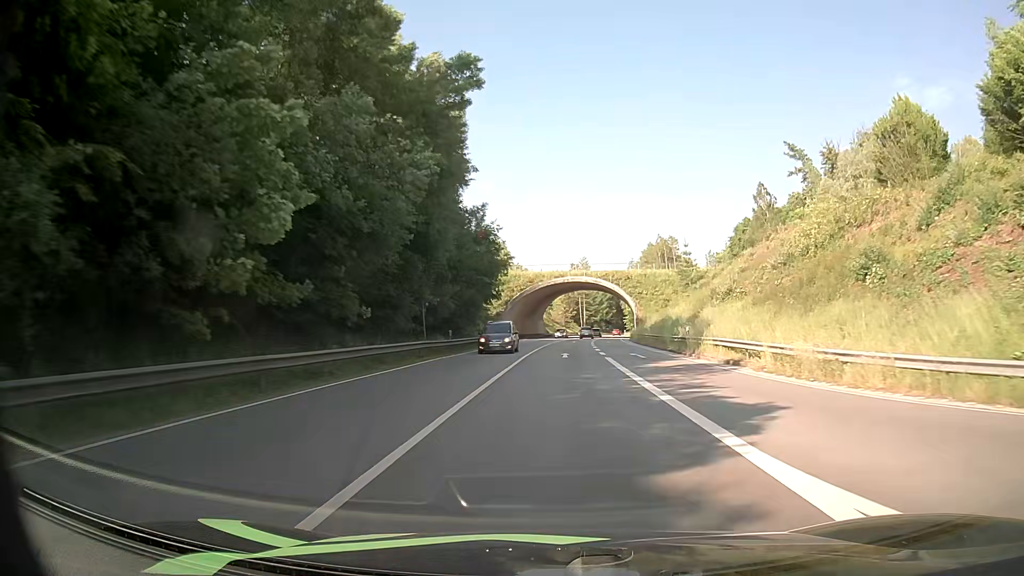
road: primary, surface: asphalt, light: Day
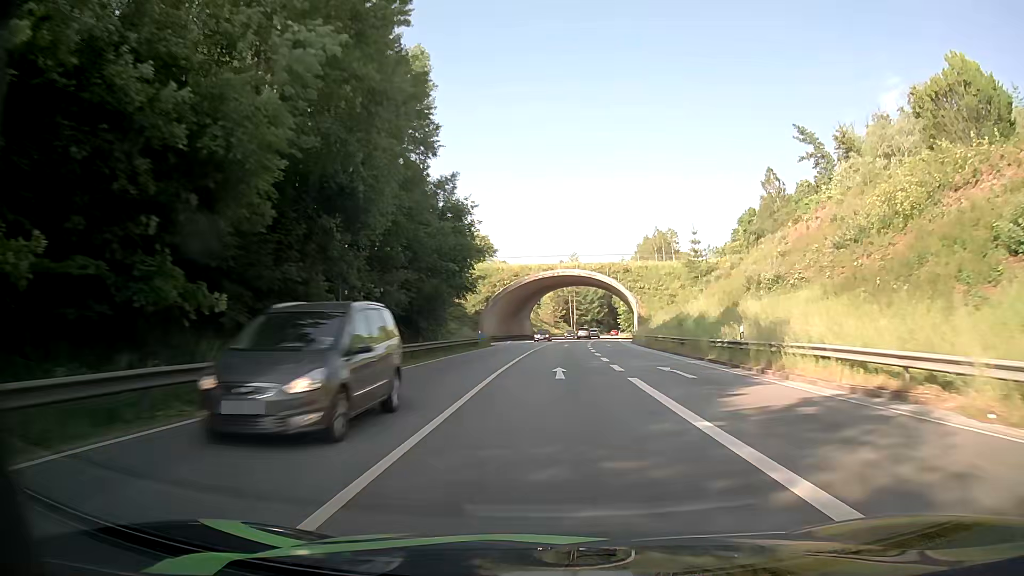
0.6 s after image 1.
(+0.1, +12.3) m; +1°
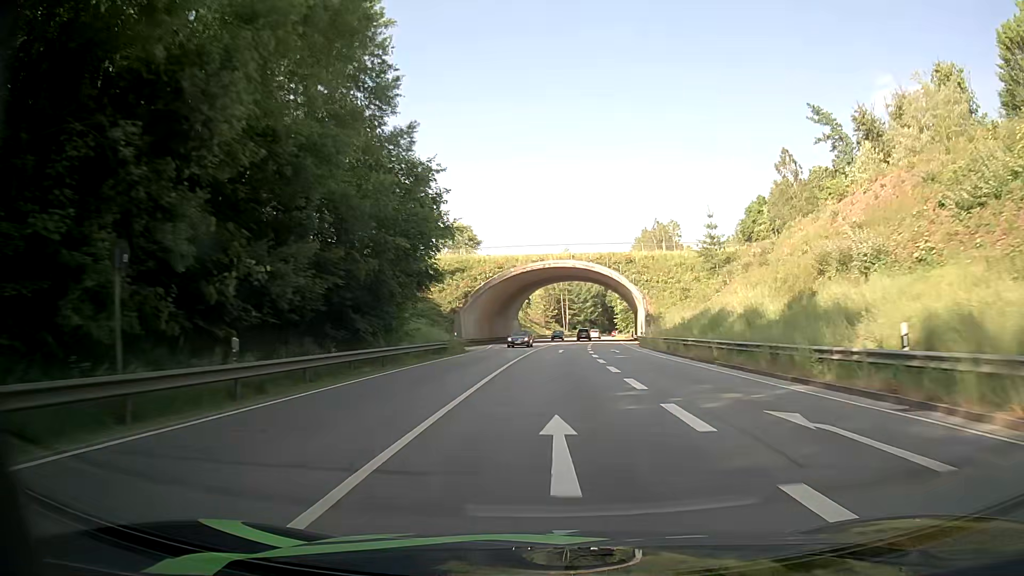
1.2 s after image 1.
(+0.1, +12.3) m; +1°
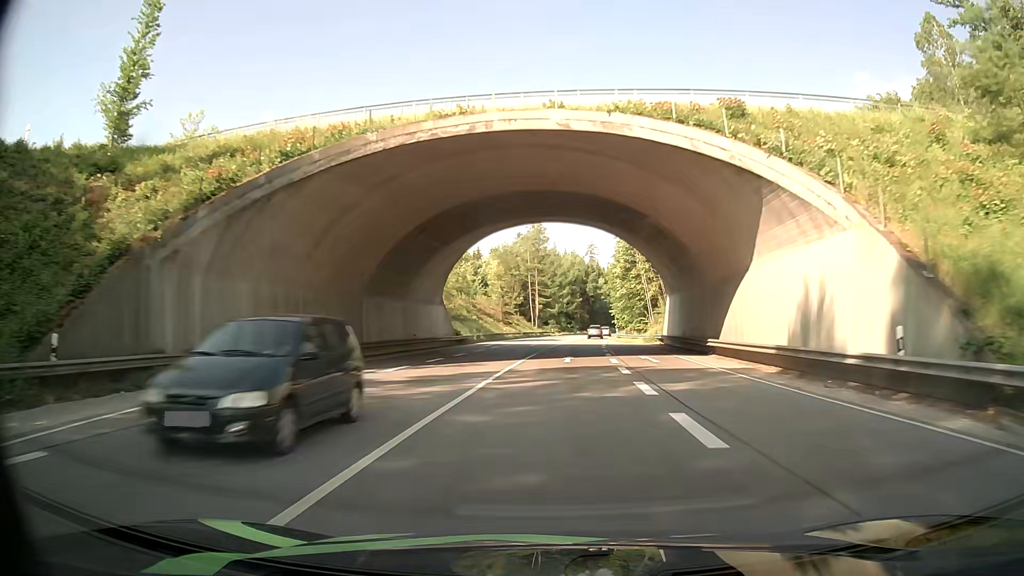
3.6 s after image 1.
(+1.1, +49.6) m; +3°
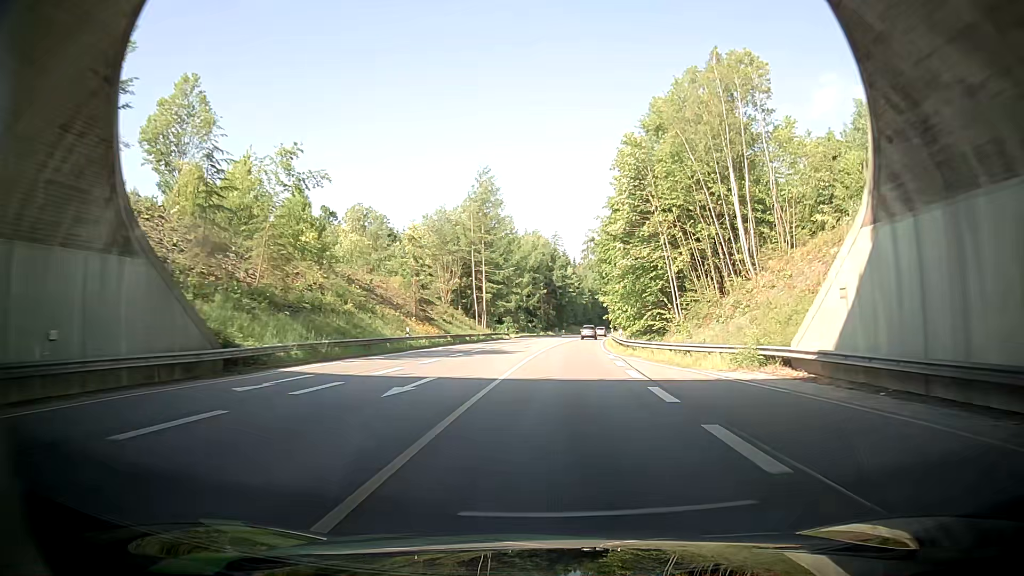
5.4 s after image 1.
(+0.9, +37.5) m; +1°
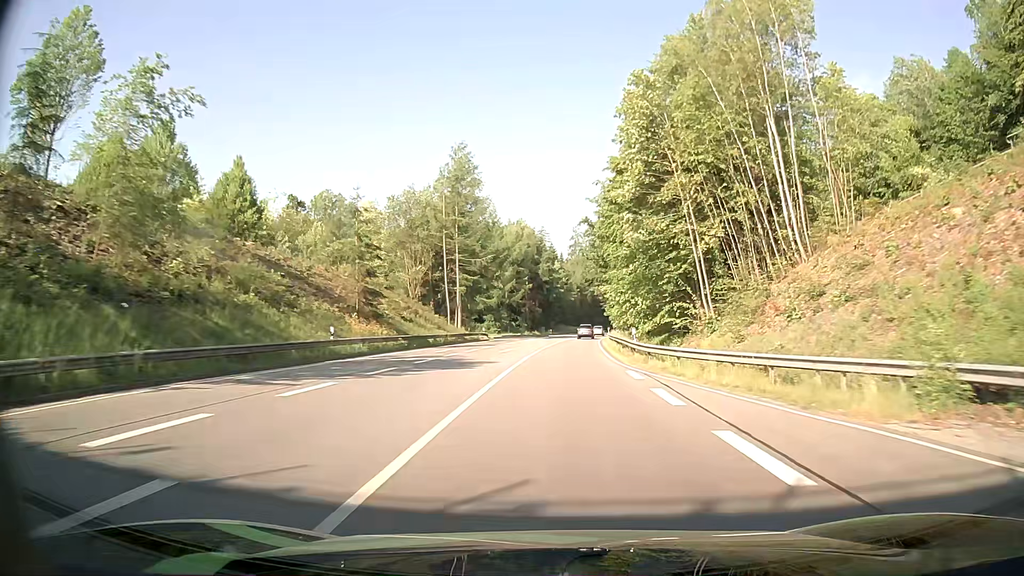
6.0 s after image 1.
(-0.2, +12.6) m; +1°
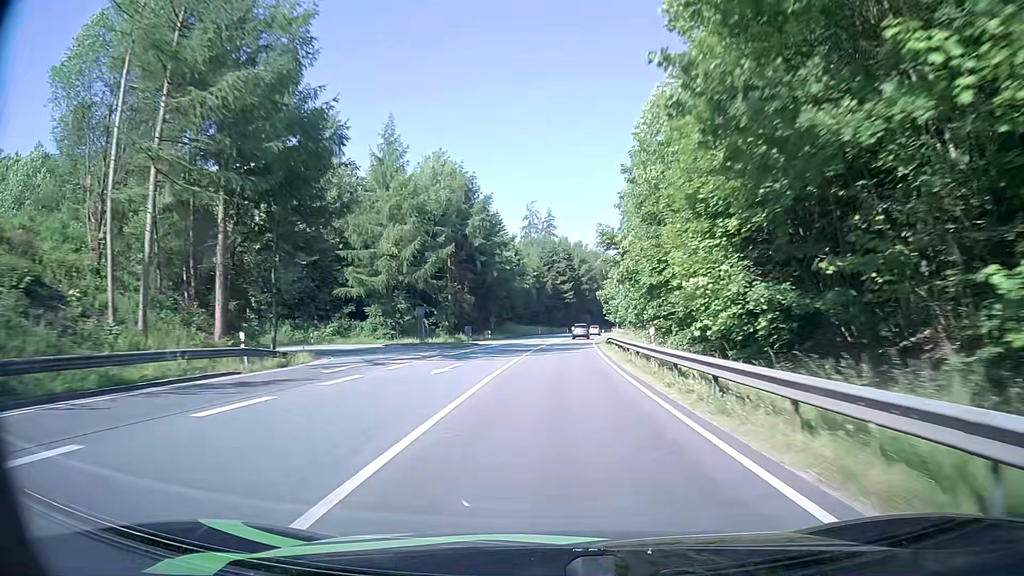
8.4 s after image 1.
(+3.4, +50.7) m; +6°
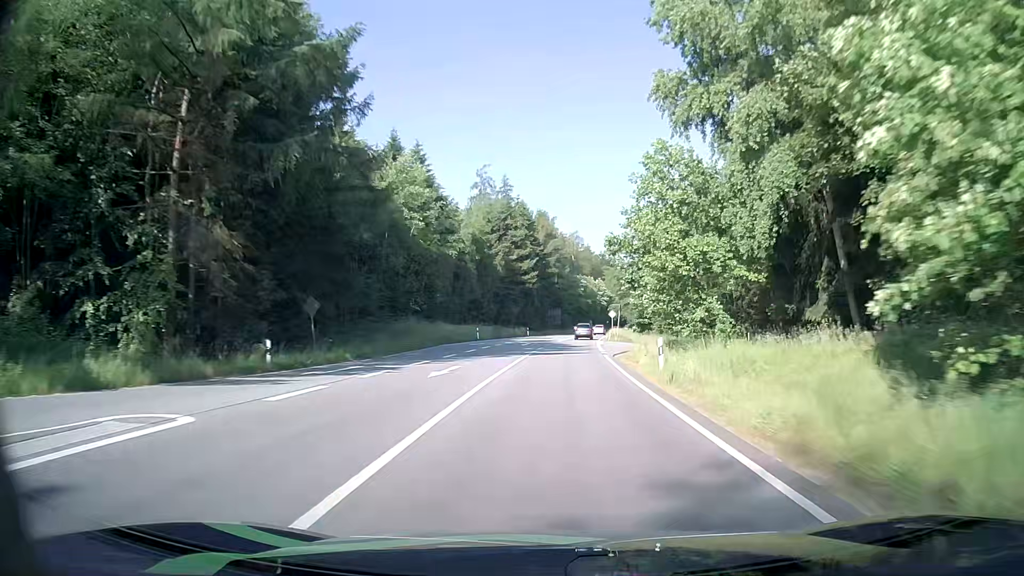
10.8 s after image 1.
(+1.5, +51.6) m; +3°
(0, +10) (0, +20) (+1, +30) (+1, +40) (+2, +50) (+2, +60) (+3, +70) (+4, +80) (+5, +90) (+6, +100) m
